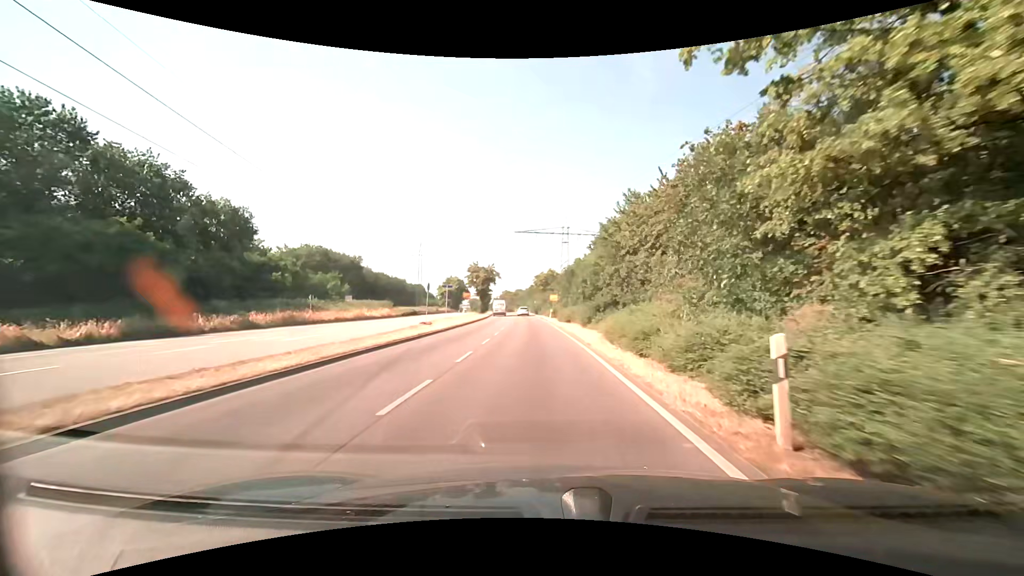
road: primary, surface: asphalt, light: Day
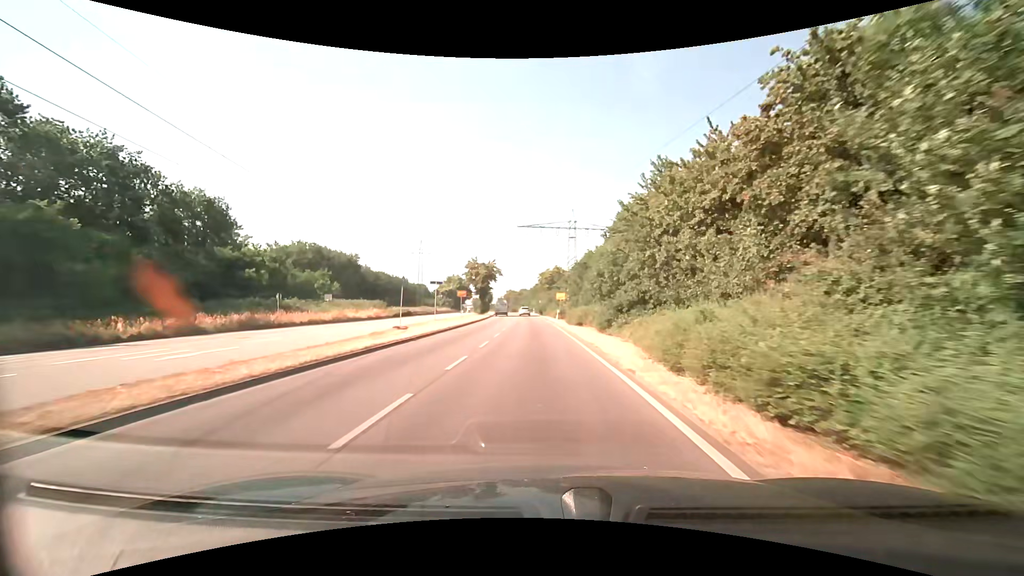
(0.0, +7.6) m; 0°
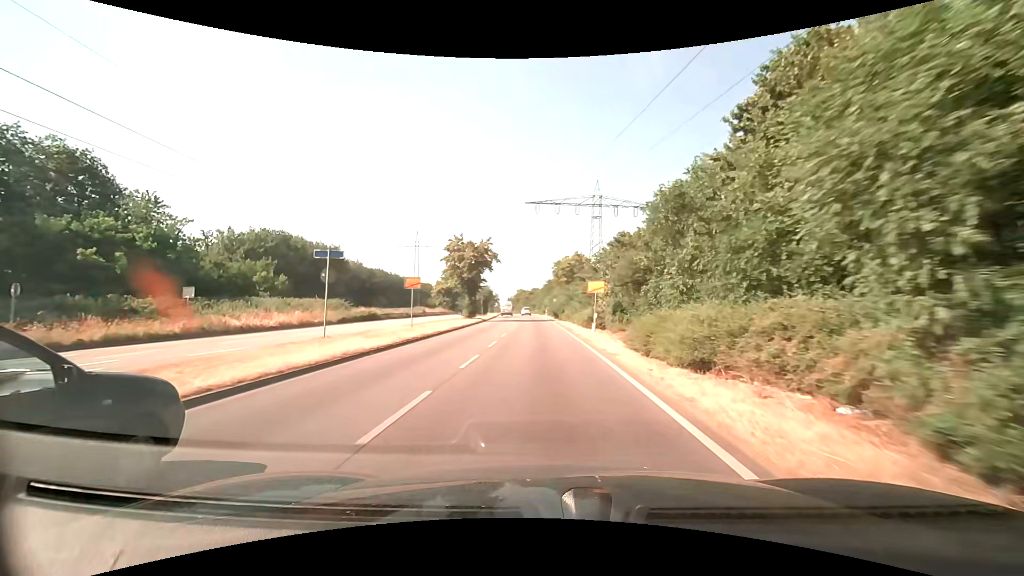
(-0.4, +24.3) m; -1°
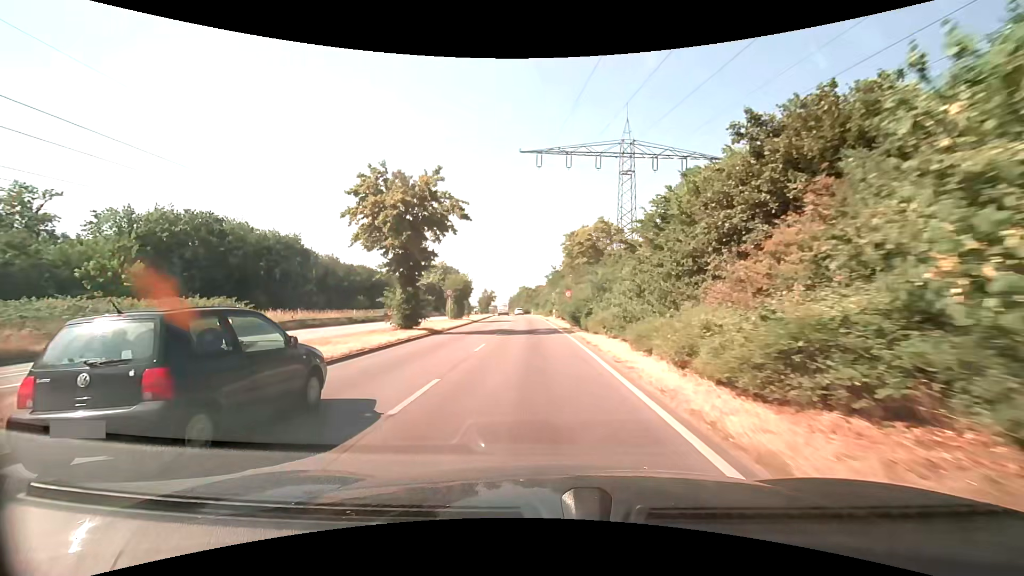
(-0.2, +26.1) m; -1°
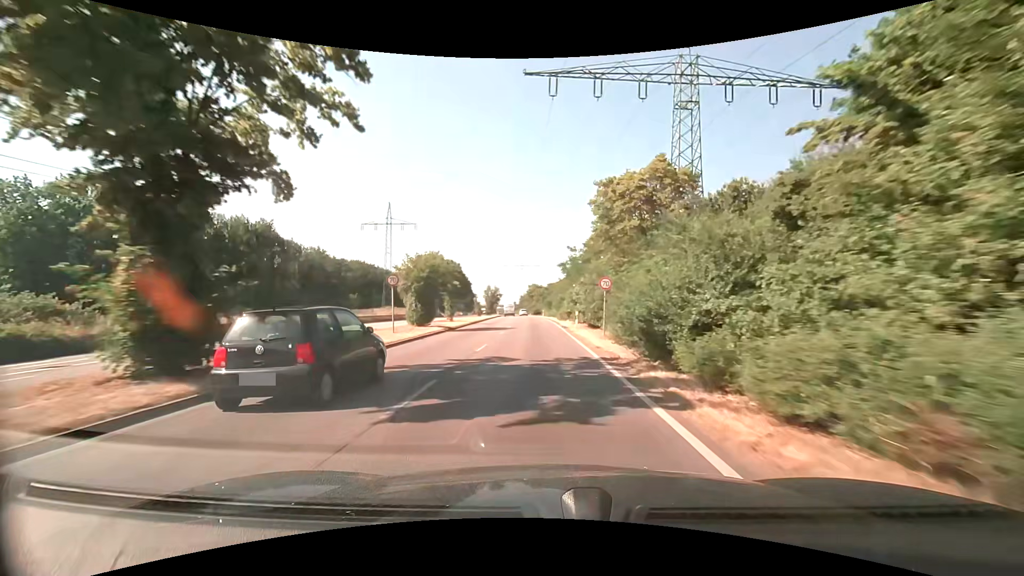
(-0.2, +18.3) m; -1°
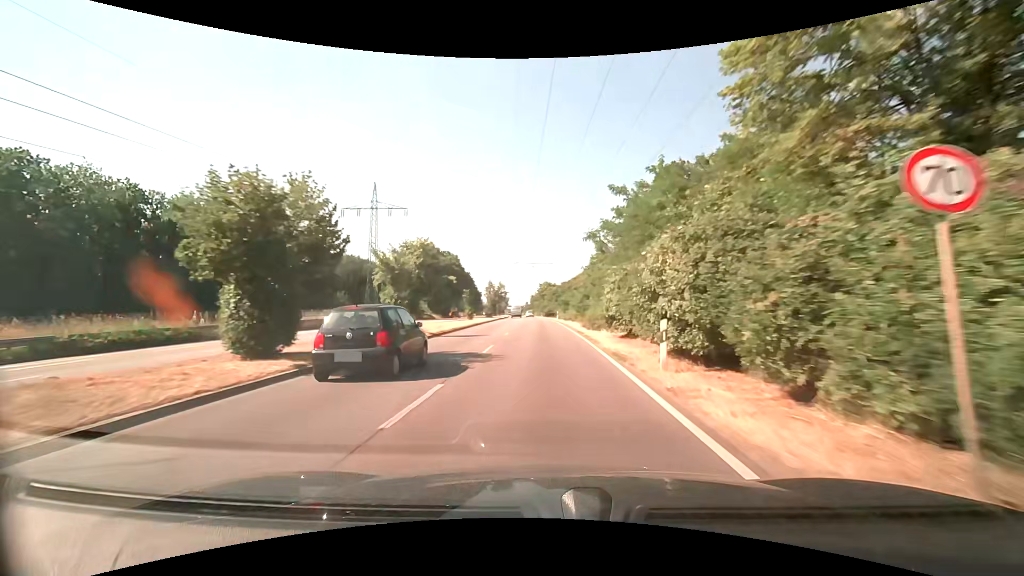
(-0.3, +19.0) m; -1°
(0, +10) (0, +20) (0, +30) (-1, +40) (-1, +50) (-1, +60) (-1, +70) (-2, +80) (-2, +90) (-3, +100) m
